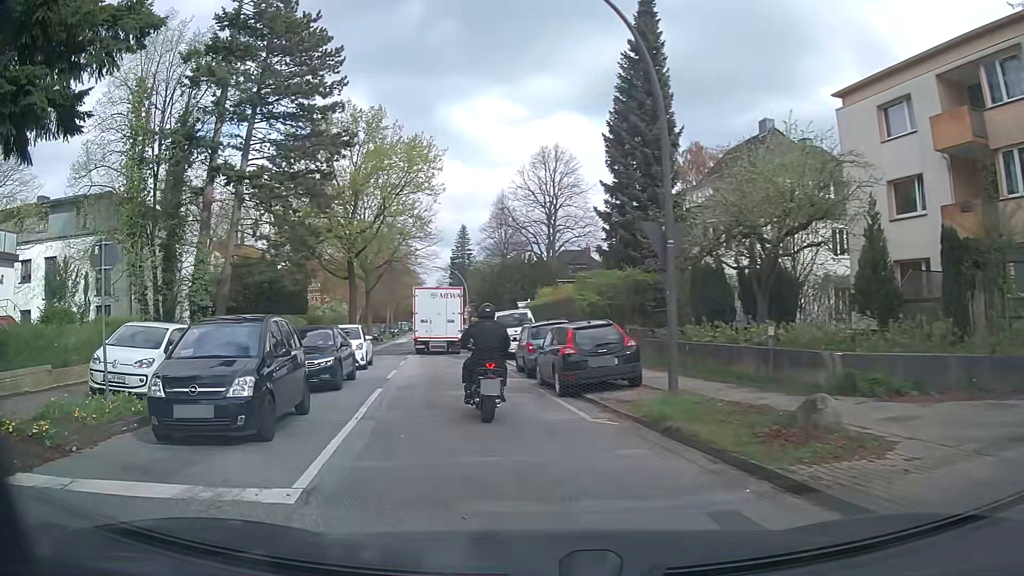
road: residential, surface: asphalt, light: Day
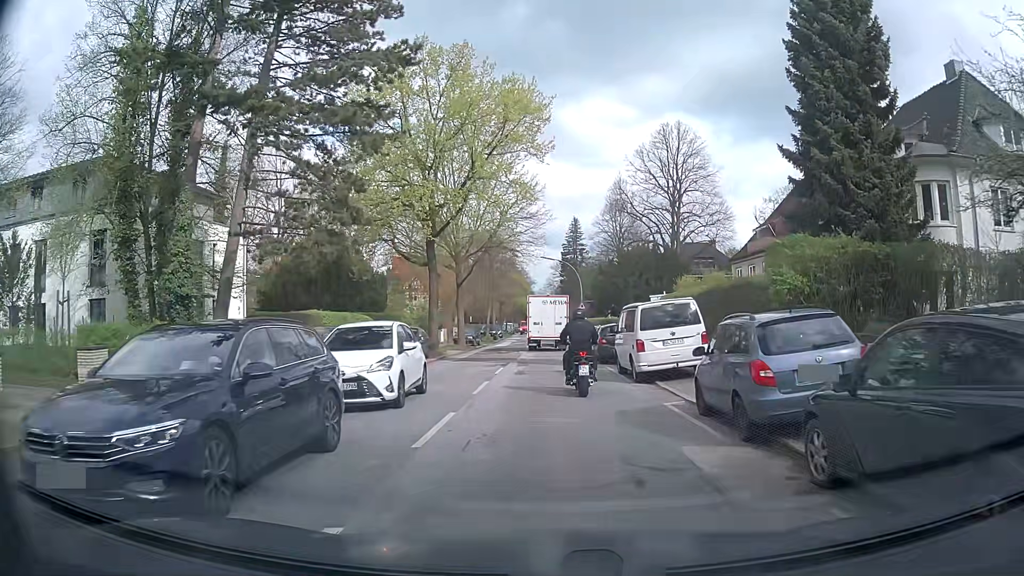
(-1.2, +10.9) m; -9°
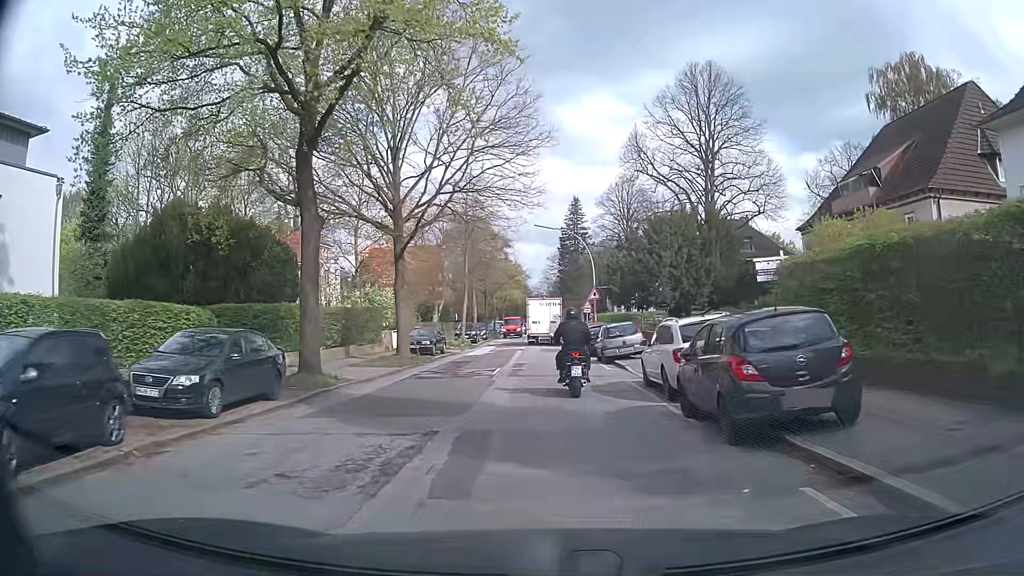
(0.0, +18.5) m; 0°
